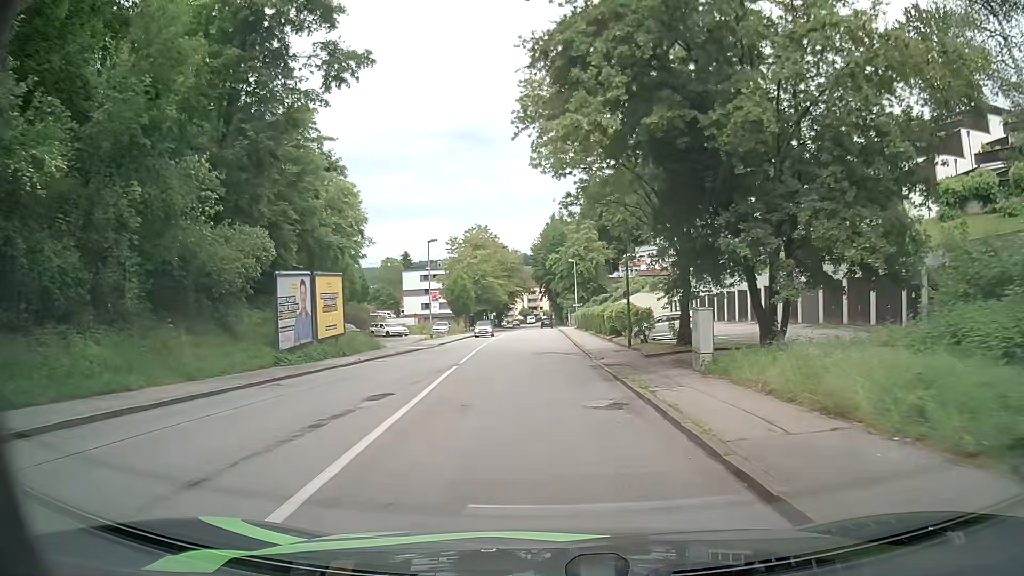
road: tertiary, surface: asphalt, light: Day
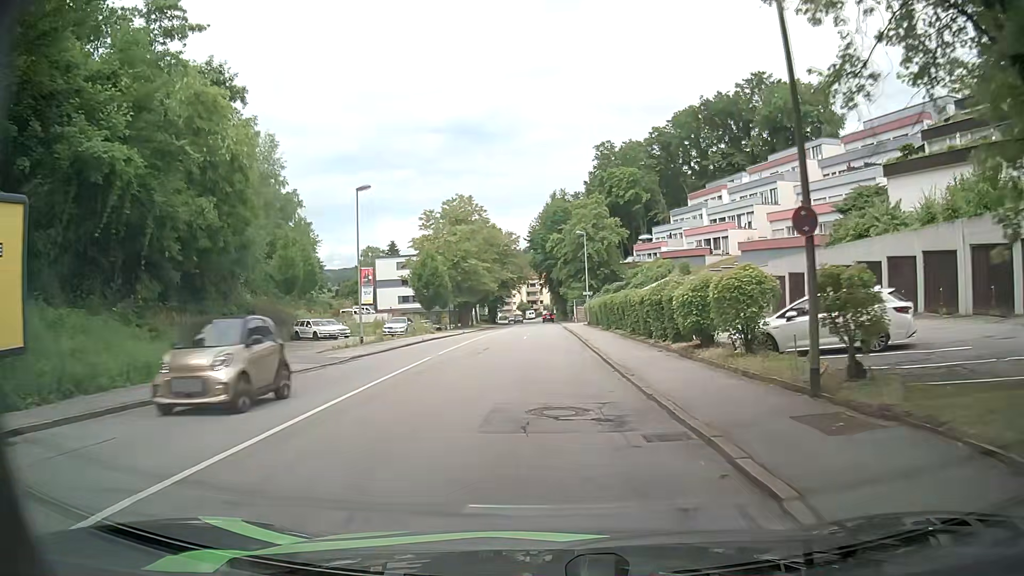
(+0.1, +21.2) m; +1°
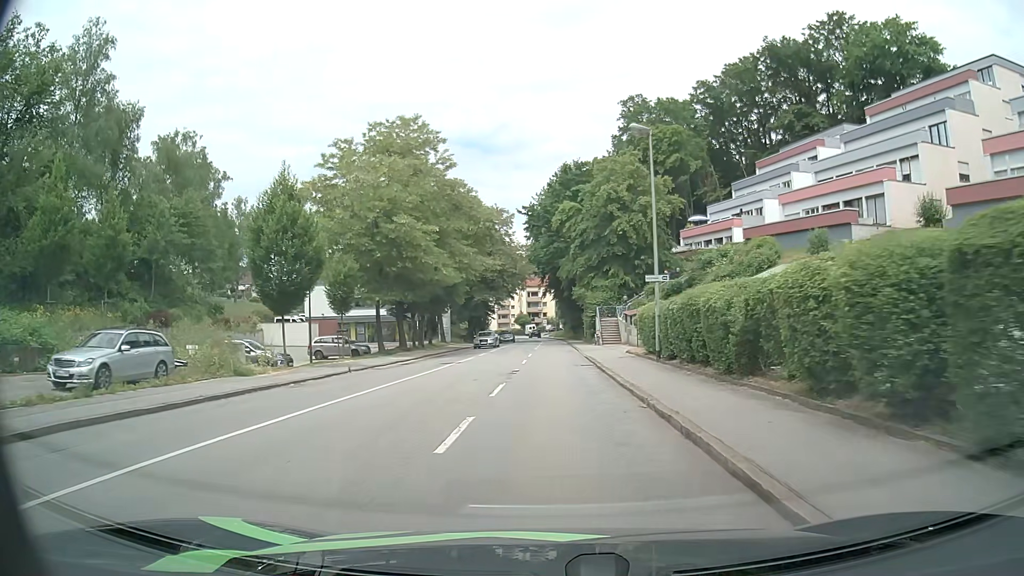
(-0.7, +35.7) m; -1°
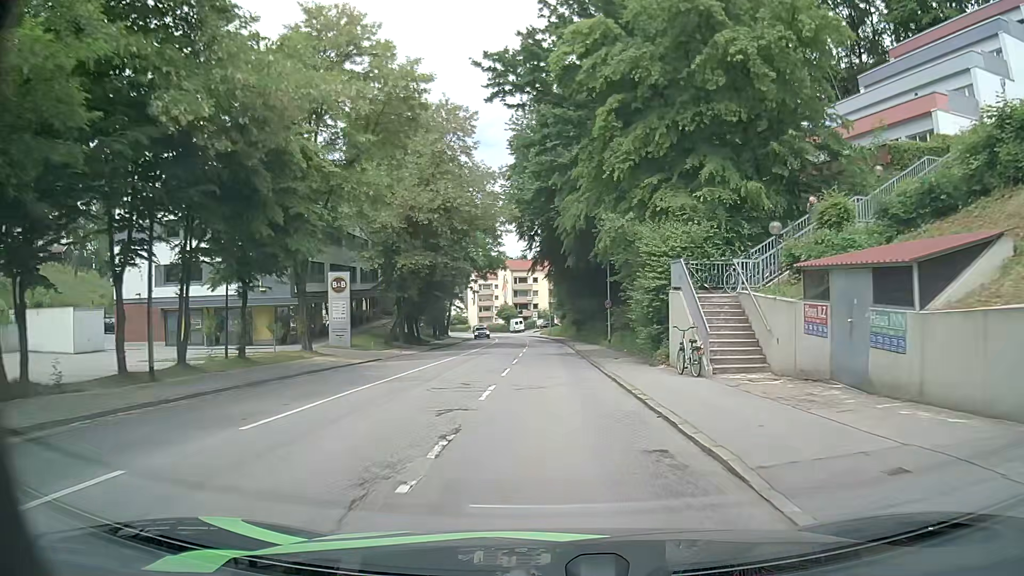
(+0.1, +35.8) m; 0°
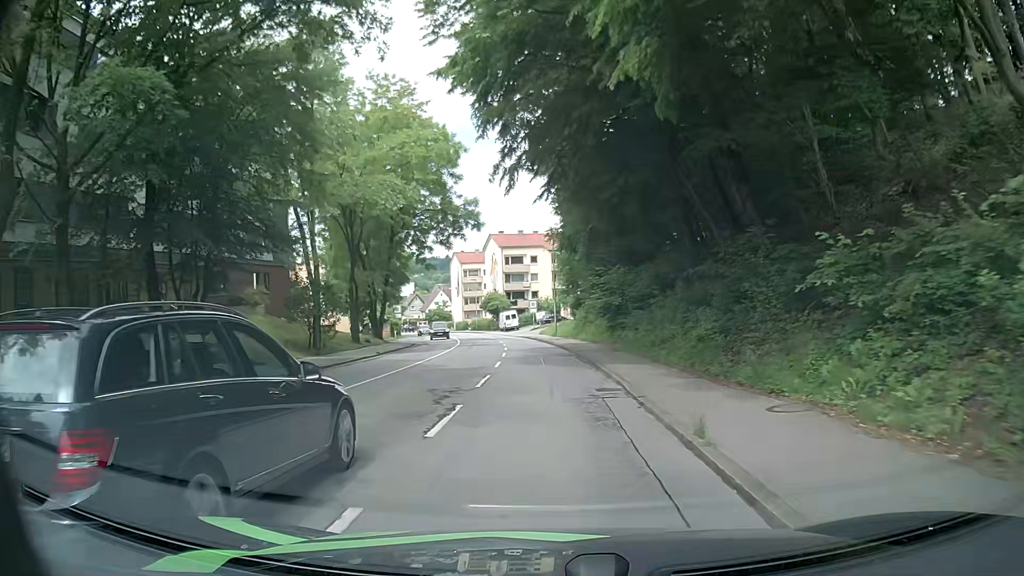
(+0.3, +35.0) m; 0°
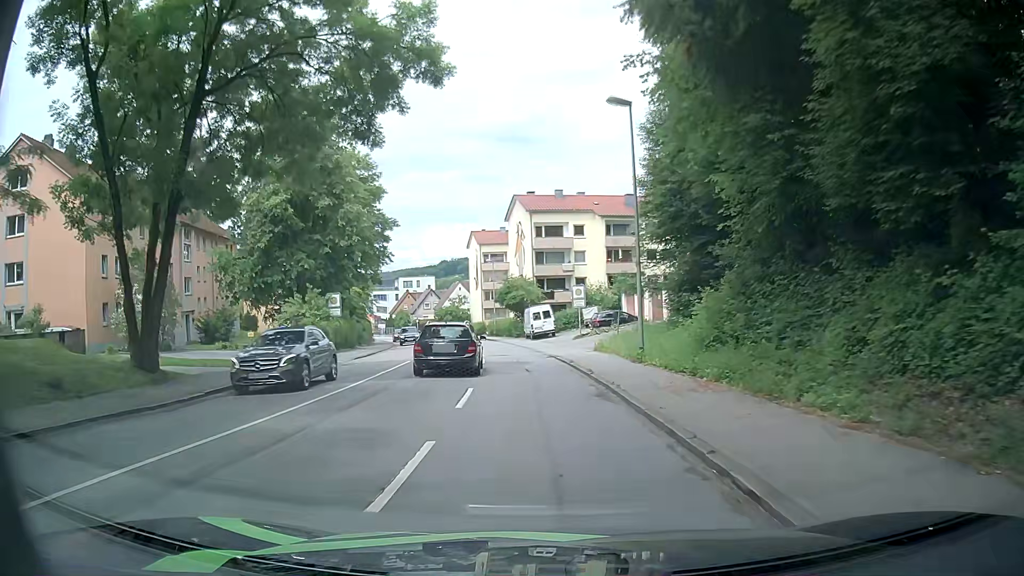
(-0.8, +33.8) m; -4°
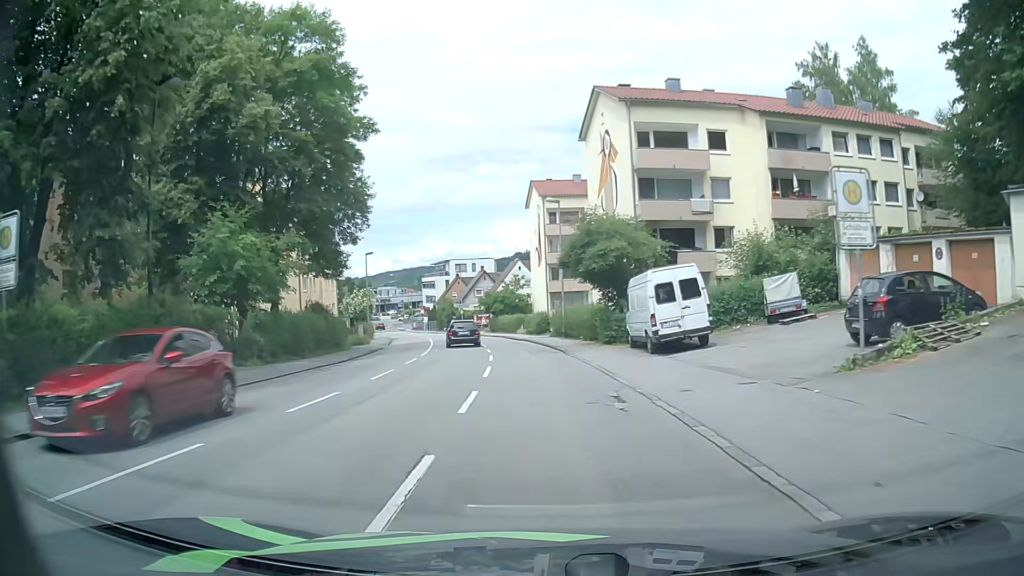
(-1.8, +32.2) m; -7°
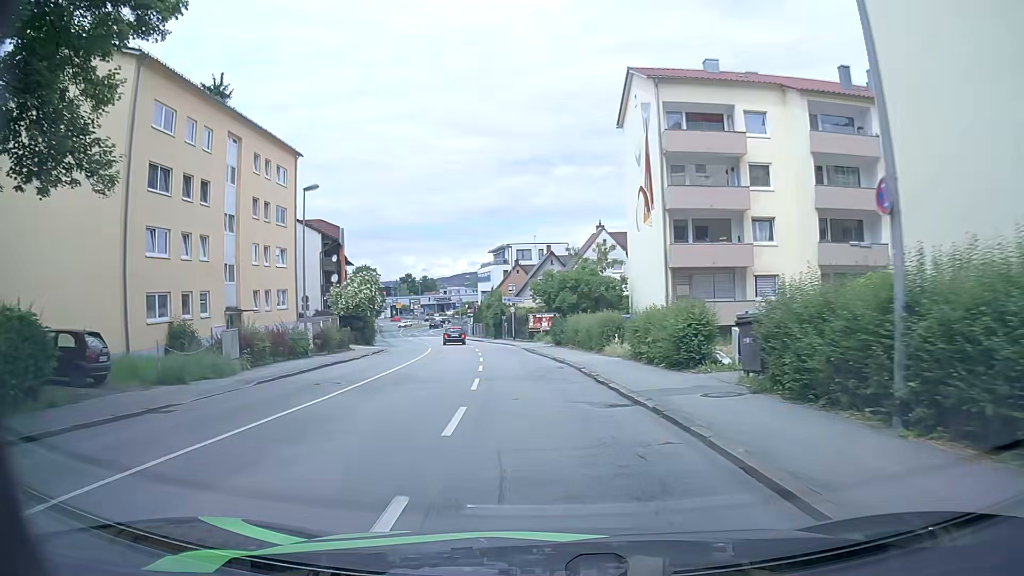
(-1.4, +32.7) m; -7°
(0, +10) (0, +20) (-1, +30) (-2, +40) (-4, +50) (-5, +60) (-8, +69) (-10, +79) (-12, +89) (-15, +99) m
